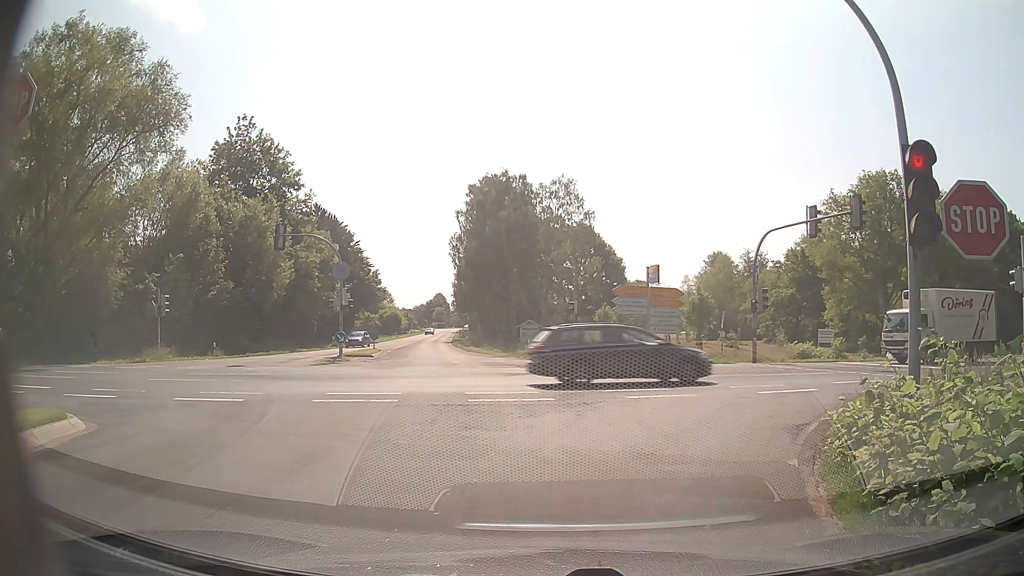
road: secondary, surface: asphalt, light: Day
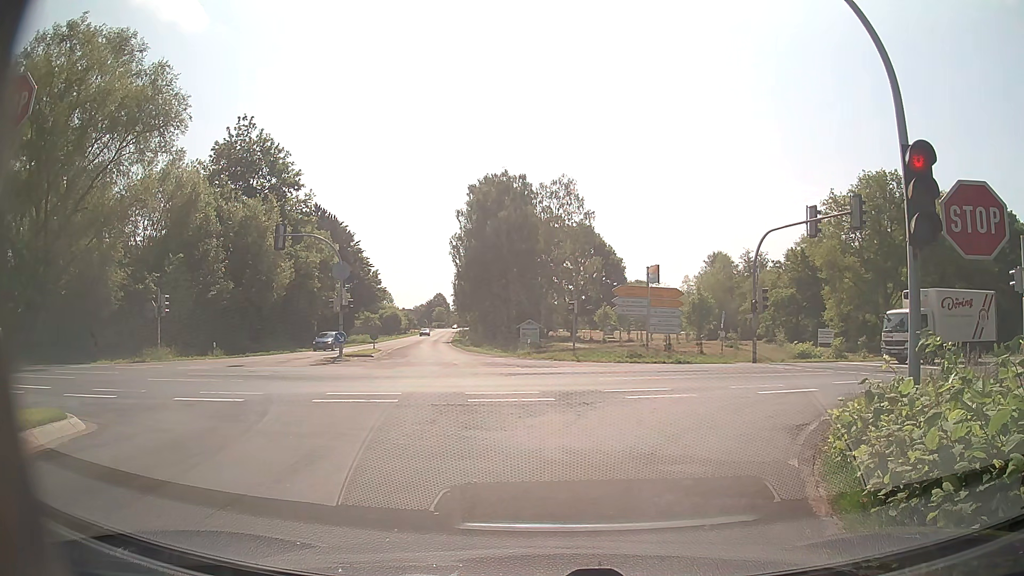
(0.0, 0.0) m; 0°
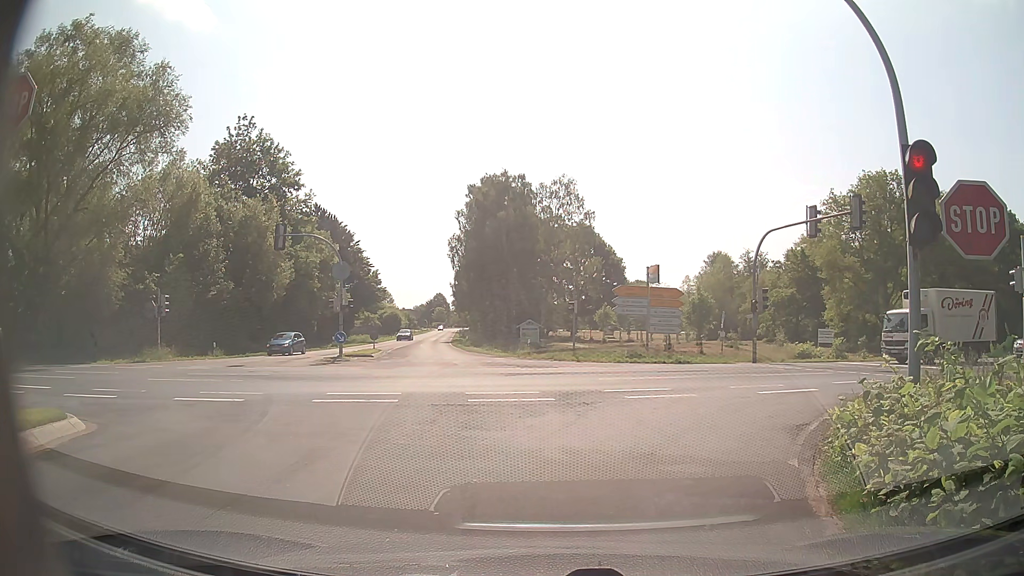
(0.0, 0.0) m; 0°
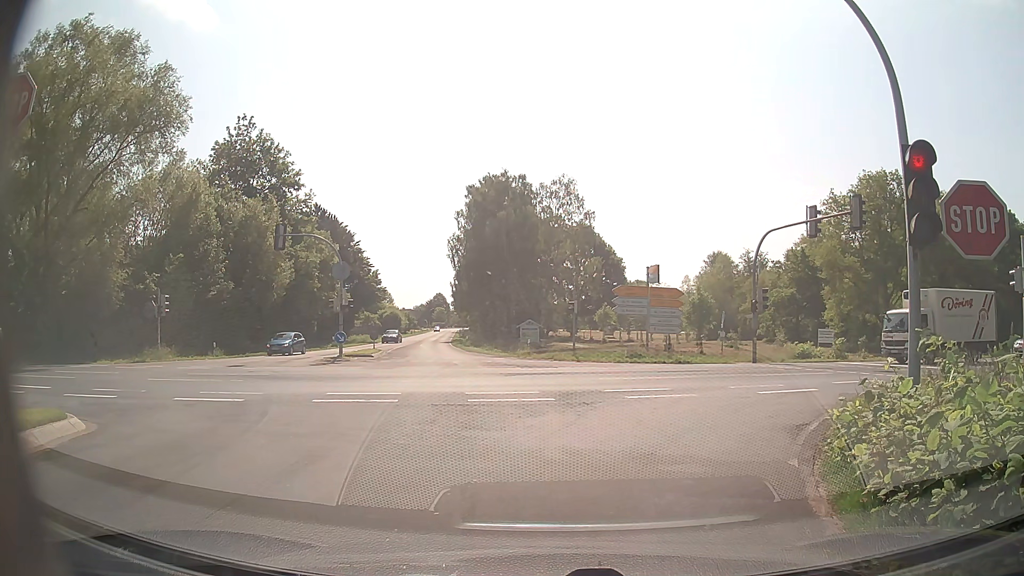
(0.0, 0.0) m; 0°
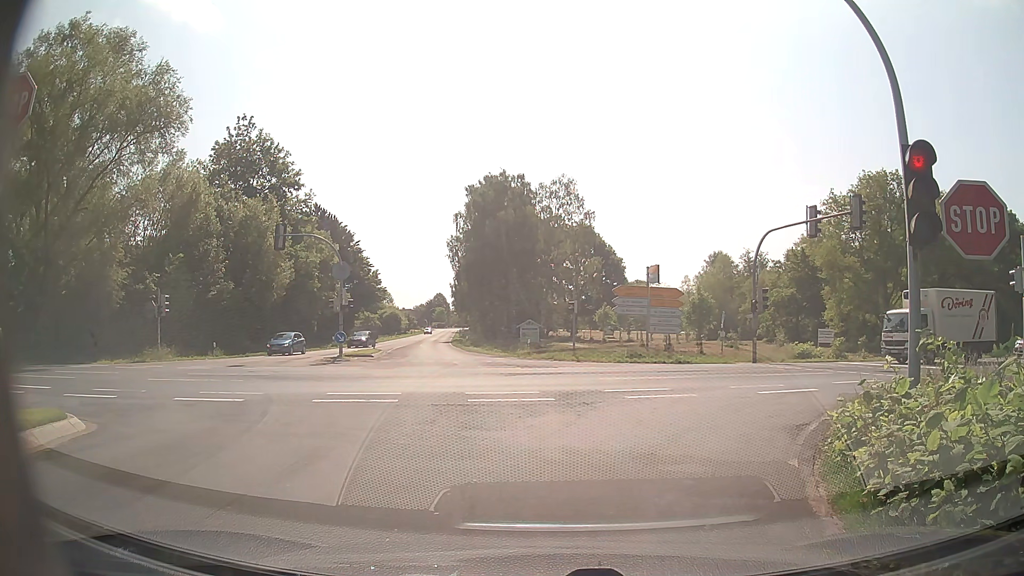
(0.0, 0.0) m; 0°
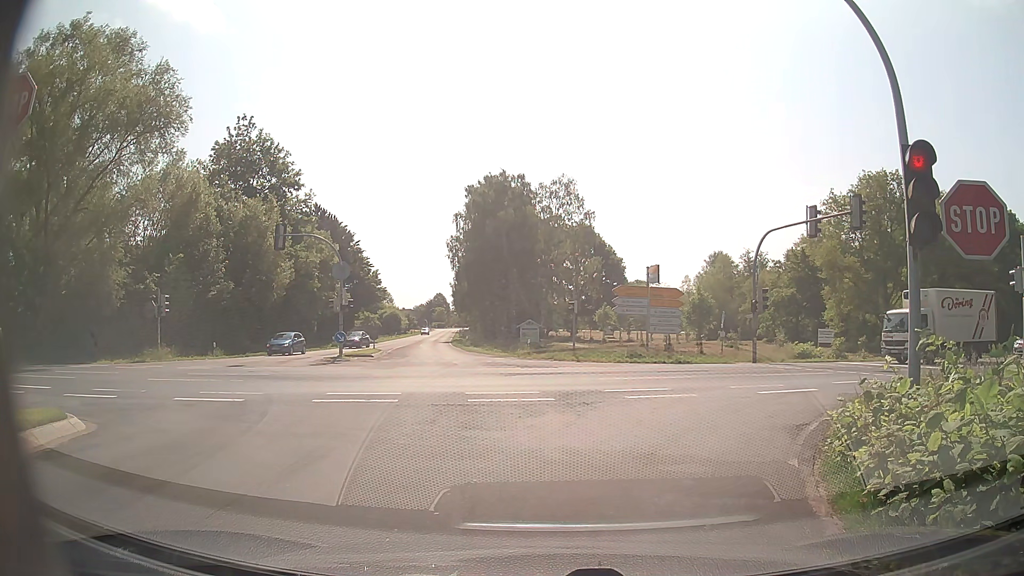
(0.0, 0.0) m; 0°
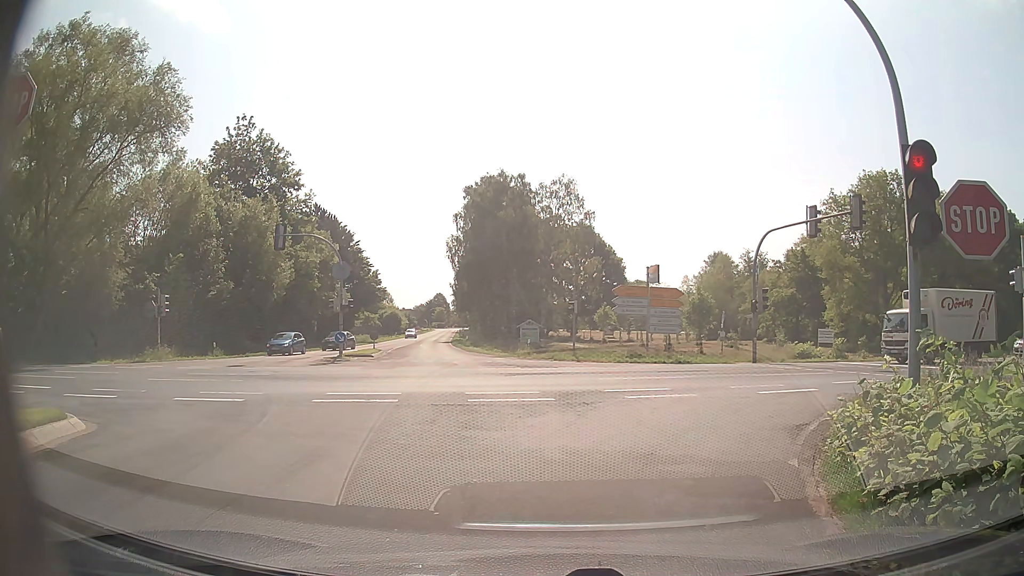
(0.0, 0.0) m; 0°
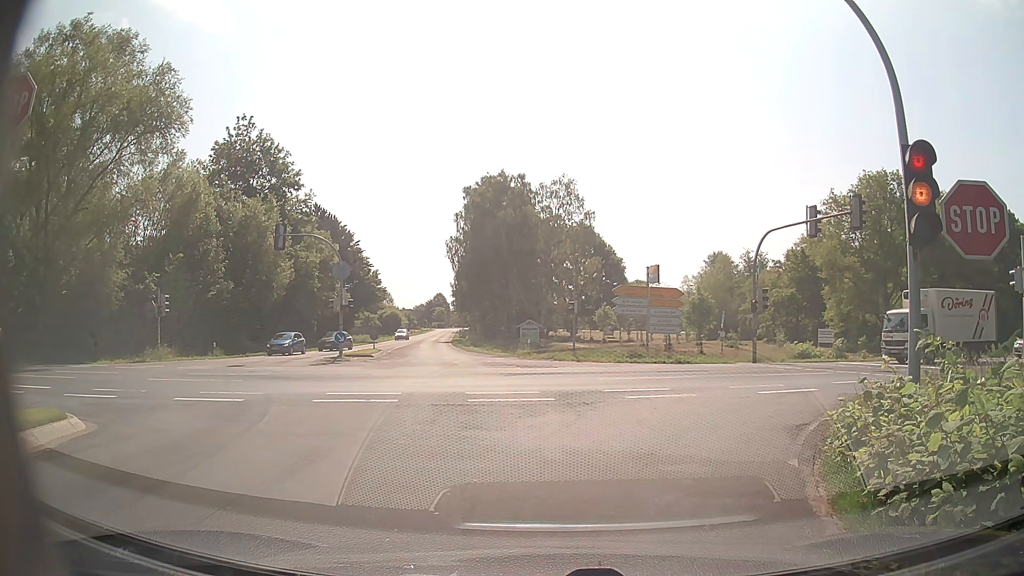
(0.0, 0.0) m; 0°
(+1, +10) (+6, +18) (+15, +22) (+25, +24) (+34, +27) (+44, +29) (+54, +31) (+64, +34) (+73, +36) (+83, +39) m
